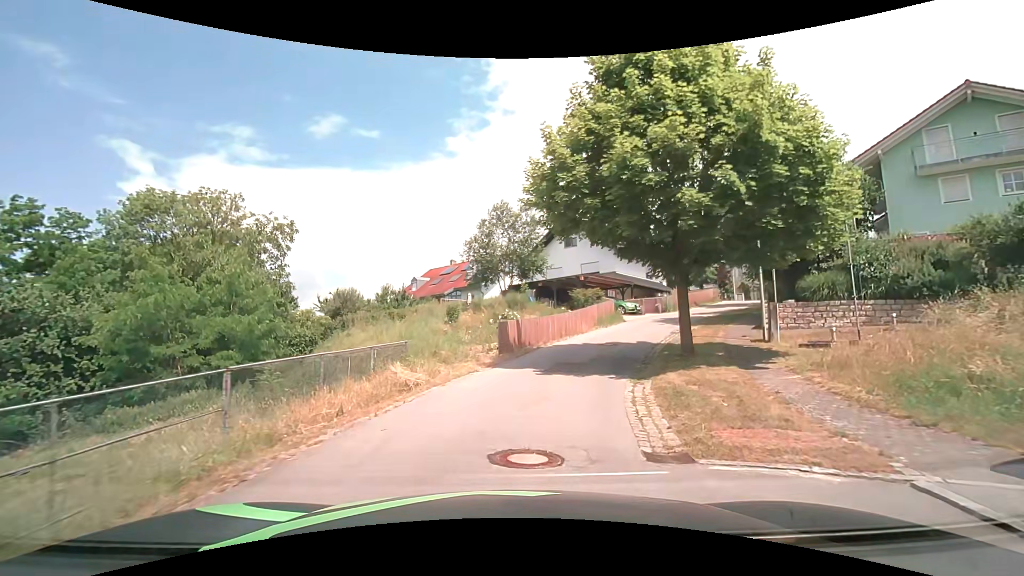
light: Day
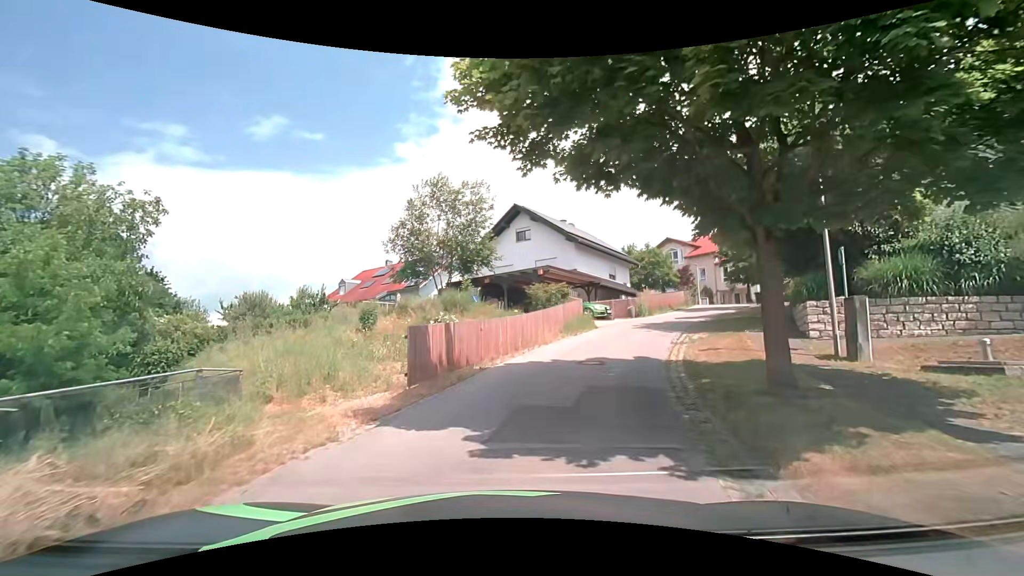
(+0.3, +7.4) m; +6°
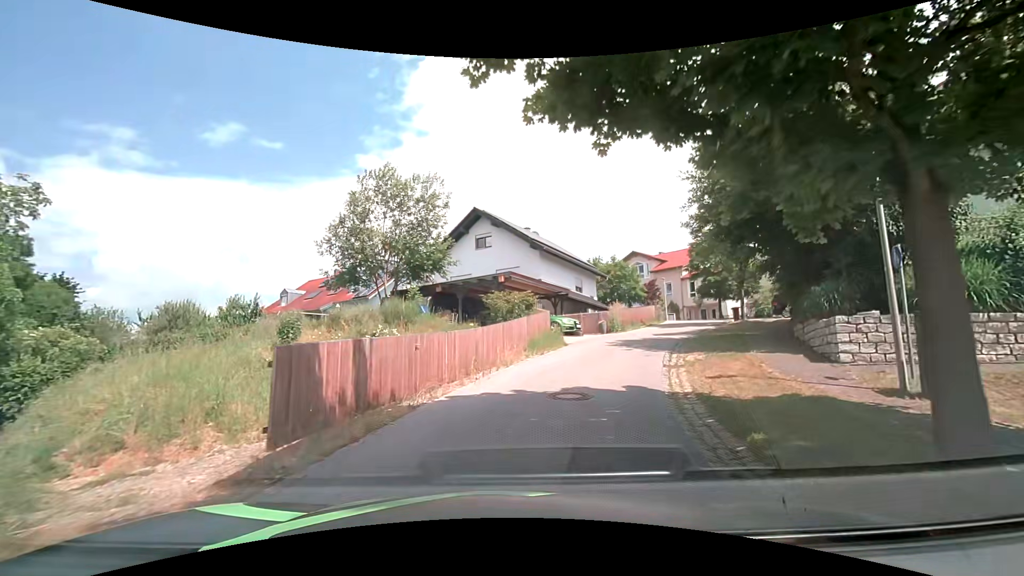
(+0.1, +3.6) m; +3°
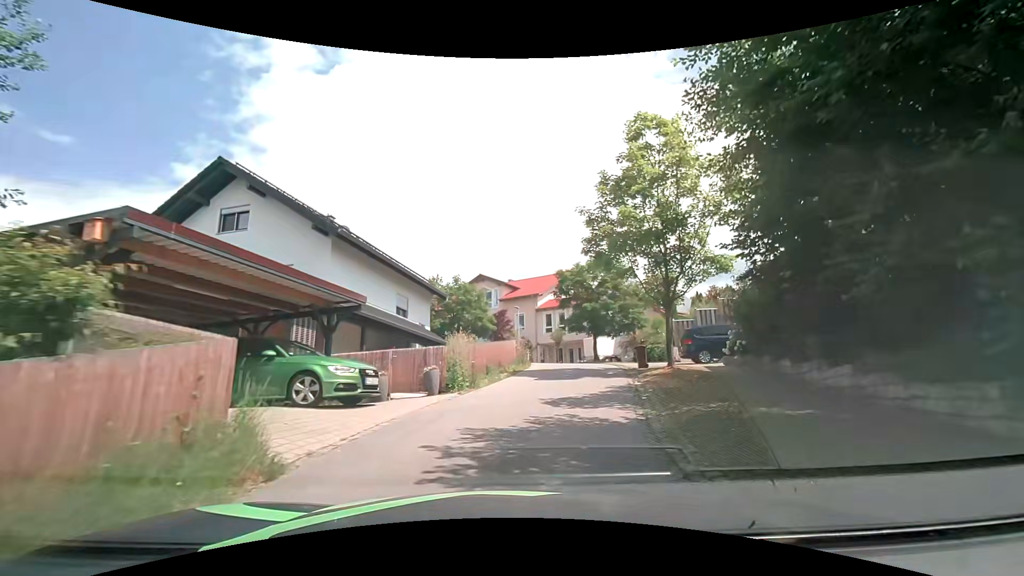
(+2.4, +13.8) m; +19°
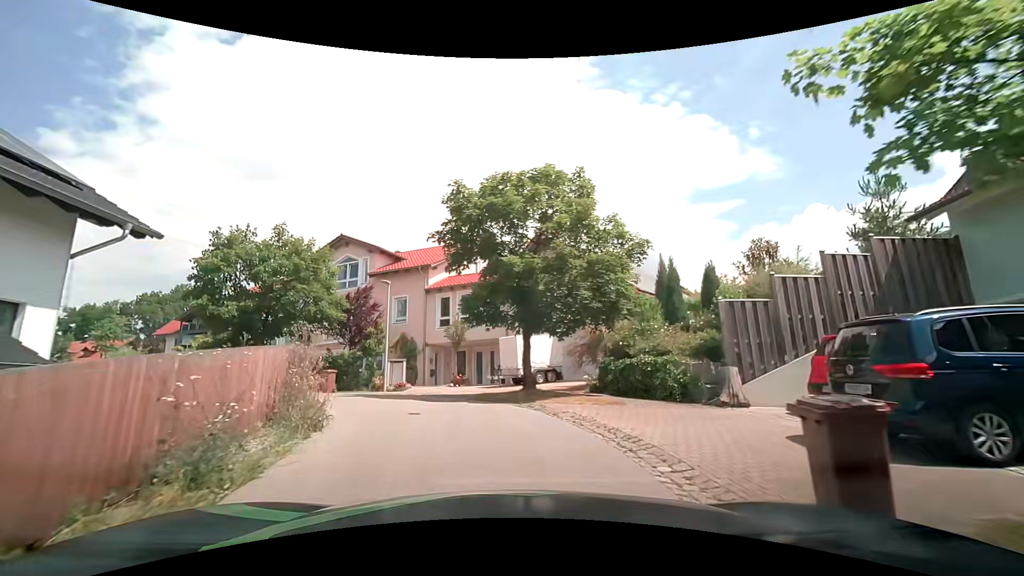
(+2.5, +17.3) m; +11°
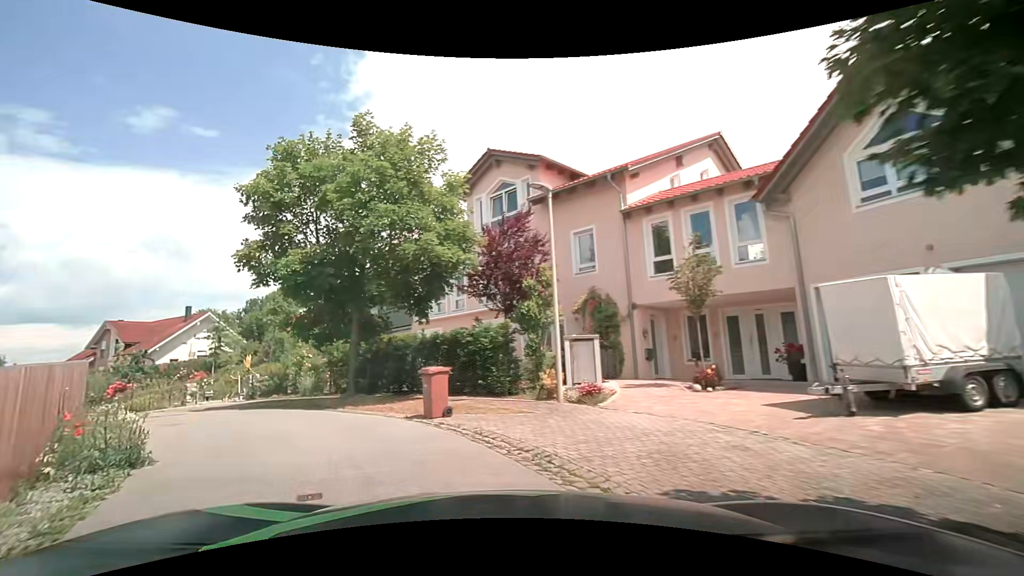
(-1.2, +12.5) m; -20°
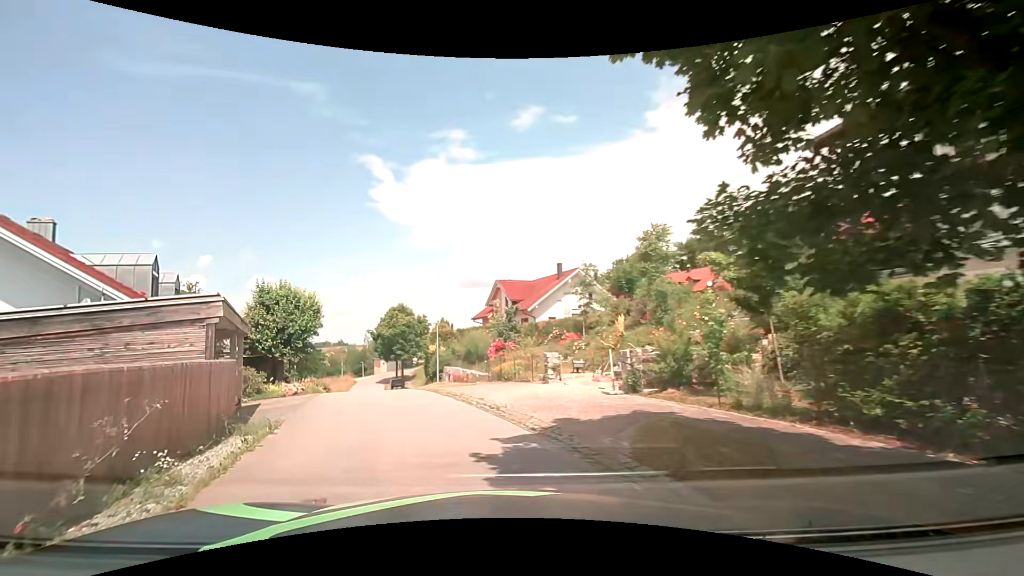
(-4.5, +11.0) m; -43°
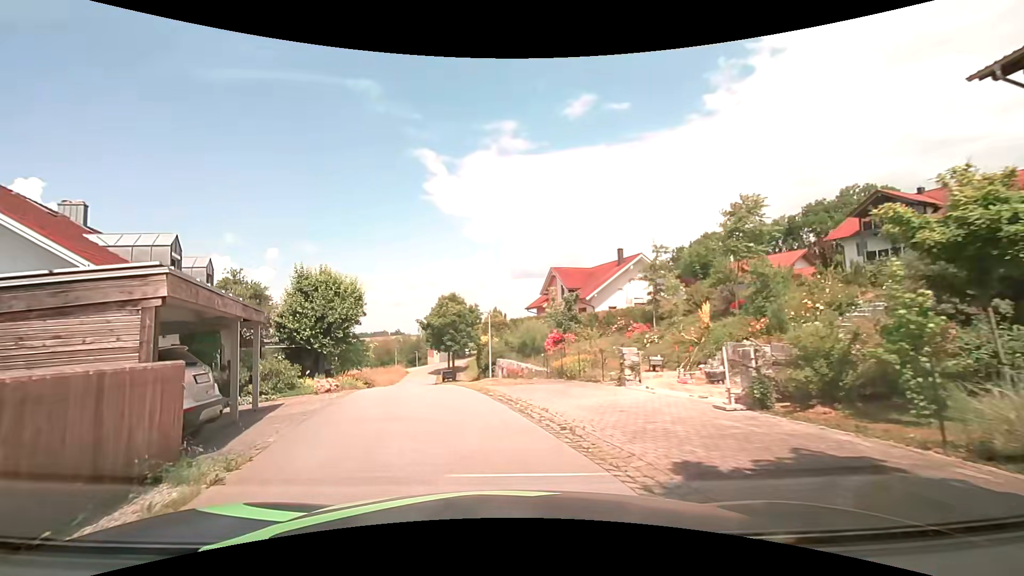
(-0.1, +3.3) m; -5°
